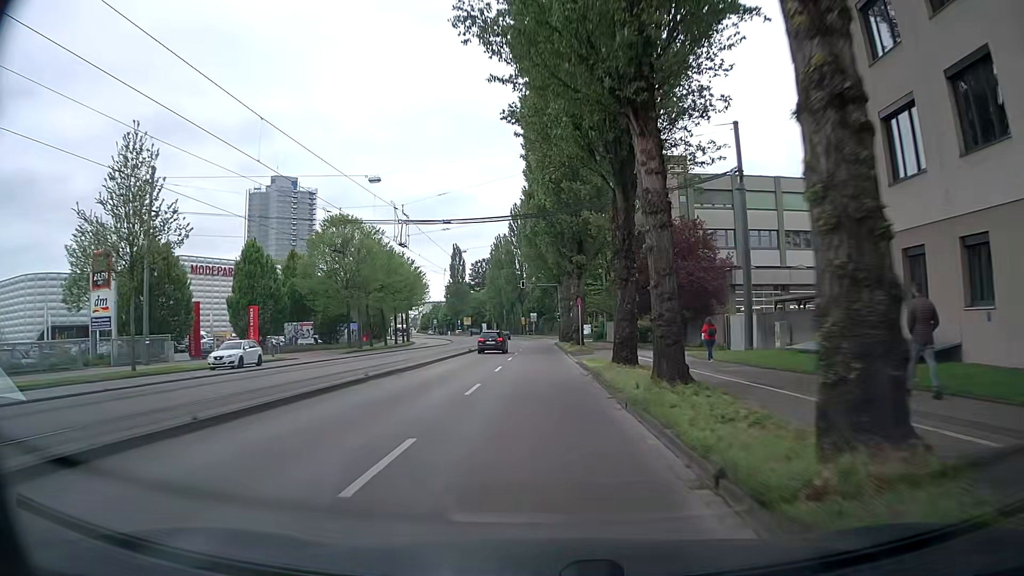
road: tertiary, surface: asphalt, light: Day
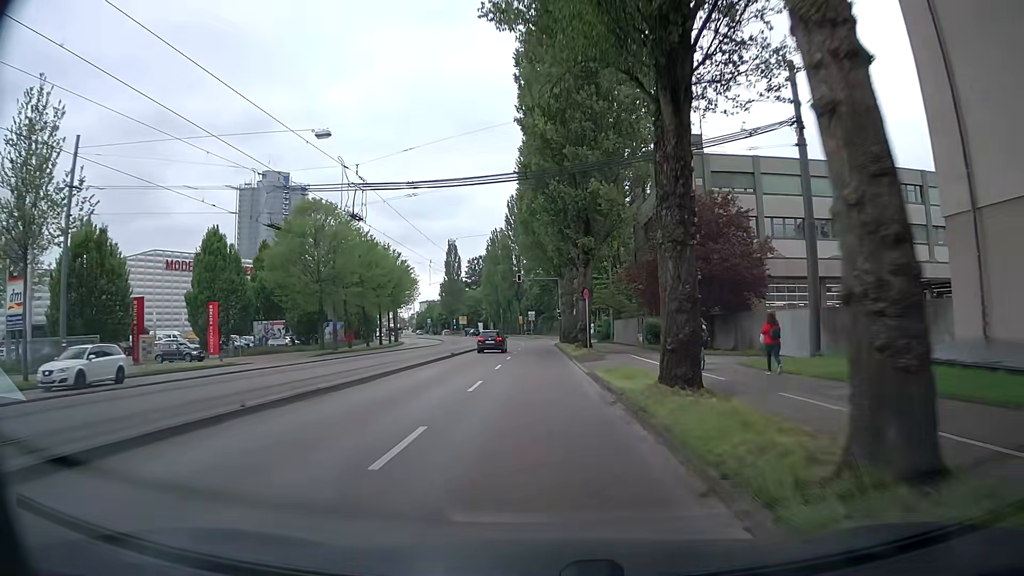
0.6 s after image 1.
(-0.1, +7.9) m; +1°
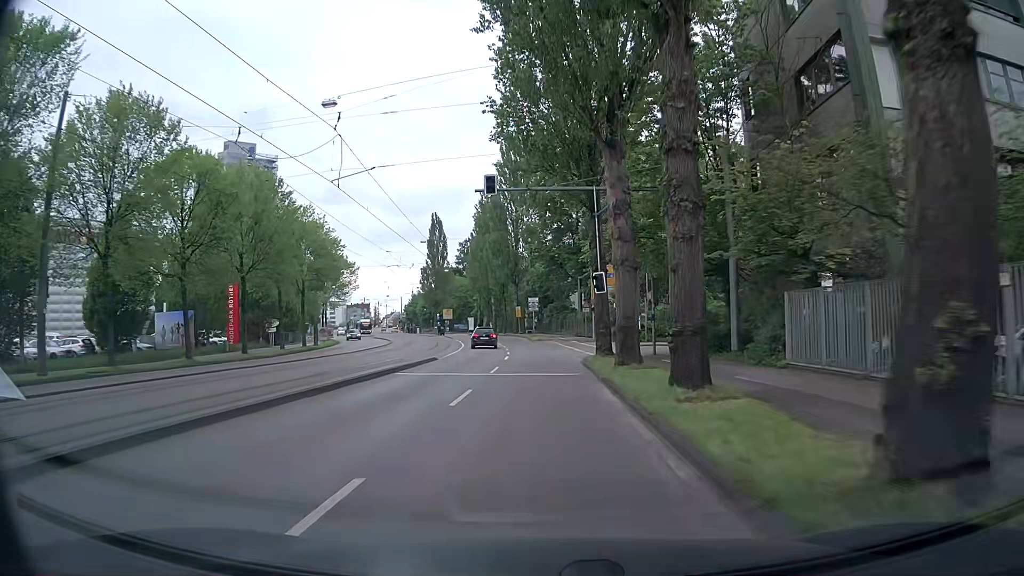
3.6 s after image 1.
(-1.2, +39.7) m; -3°
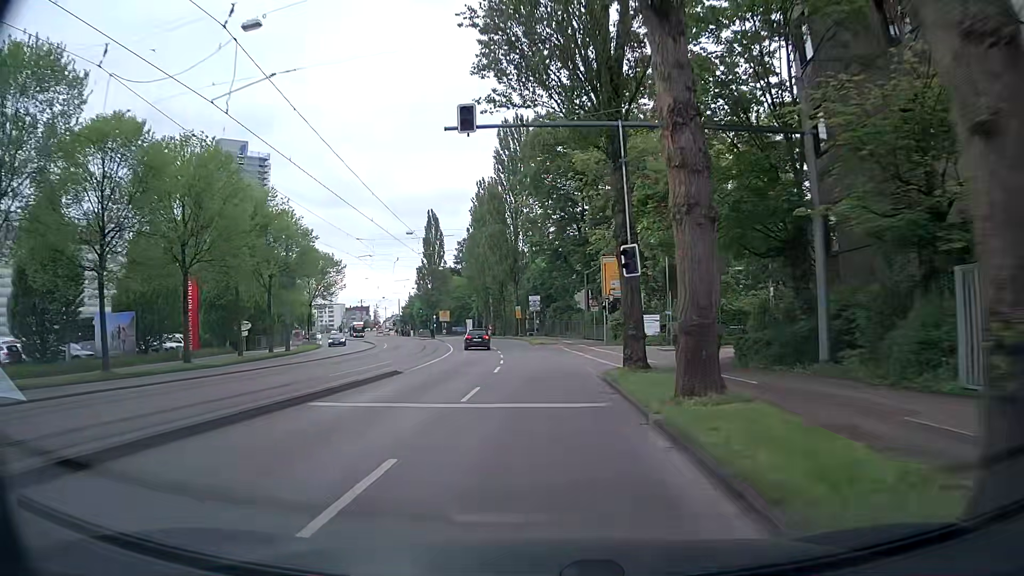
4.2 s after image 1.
(0.0, +7.9) m; 0°
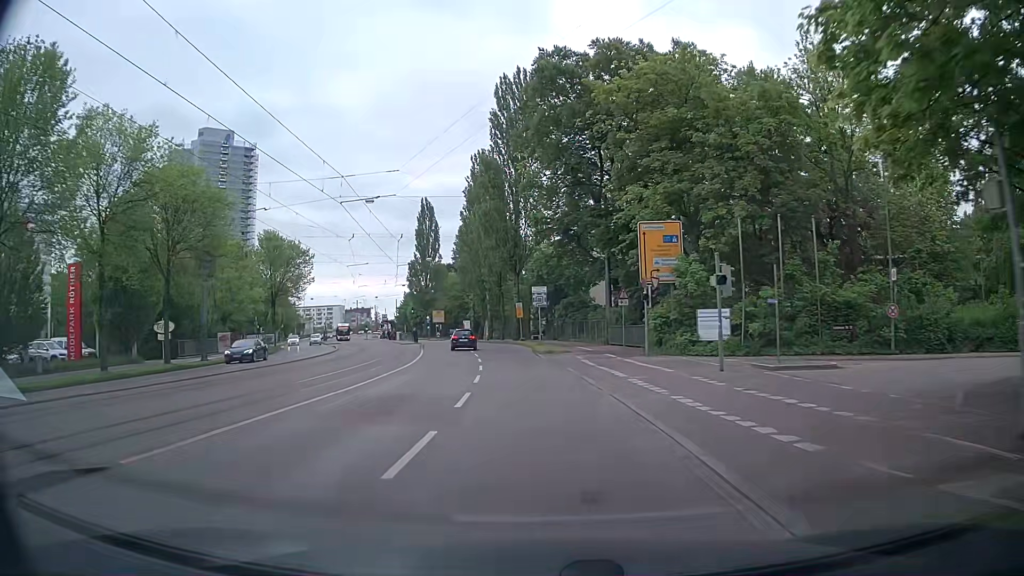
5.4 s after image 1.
(-0.1, +15.9) m; 0°
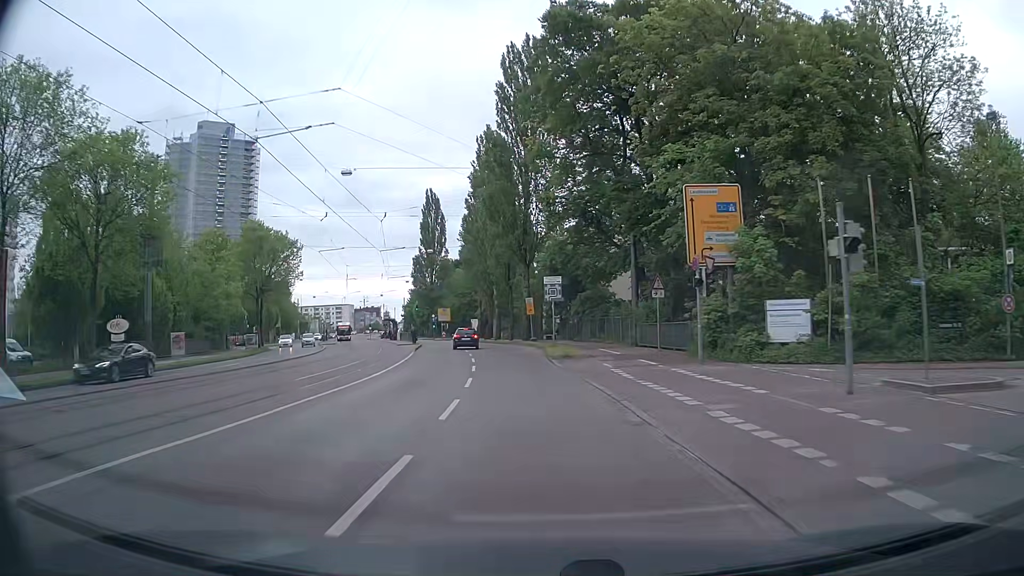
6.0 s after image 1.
(-0.1, +7.9) m; -1°
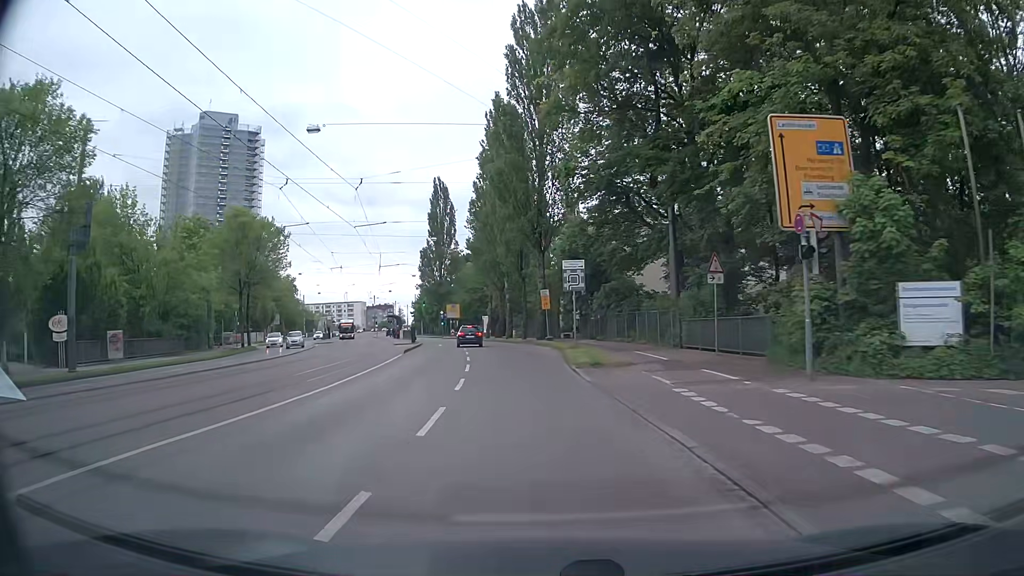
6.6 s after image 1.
(-0.1, +7.9) m; -1°
